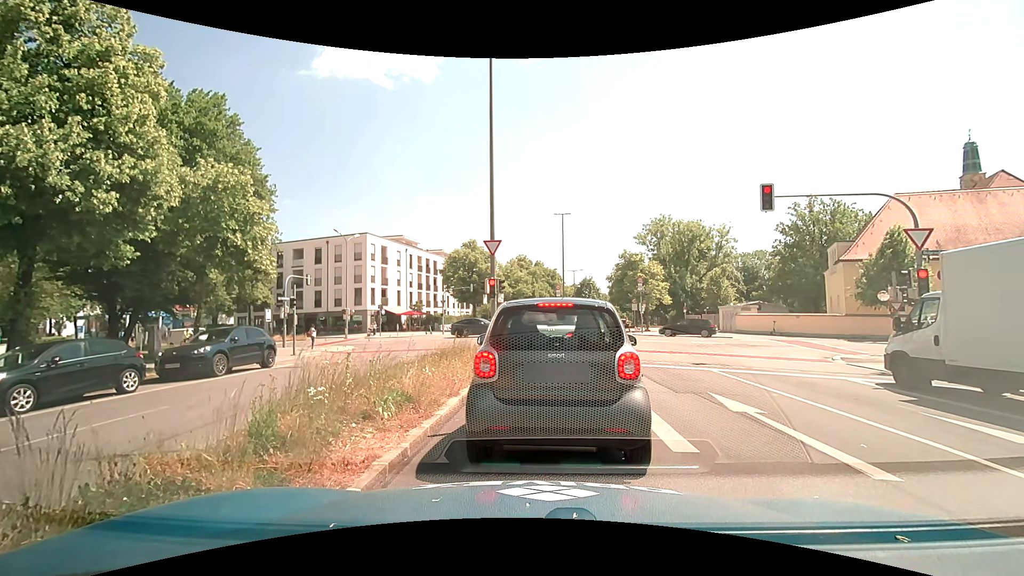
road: secondary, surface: asphalt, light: Day
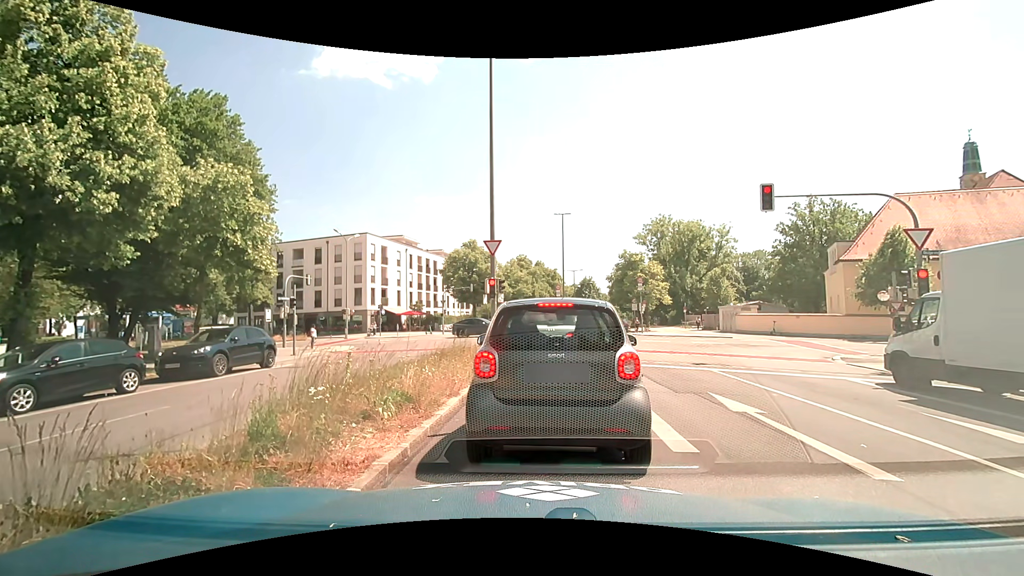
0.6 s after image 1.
(0.0, 0.0) m; 0°
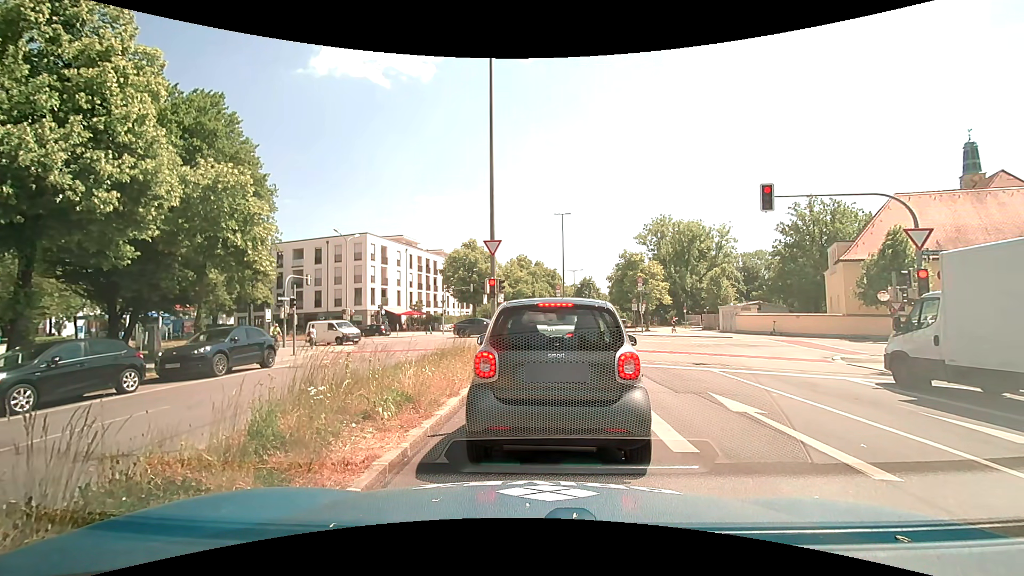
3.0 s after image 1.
(0.0, 0.0) m; 0°
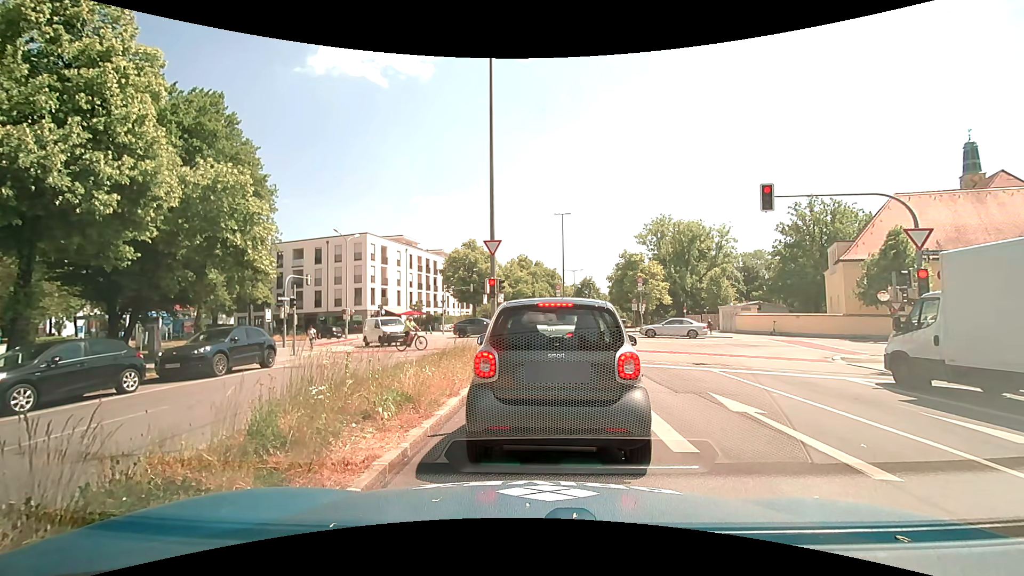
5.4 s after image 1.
(0.0, 0.0) m; 0°
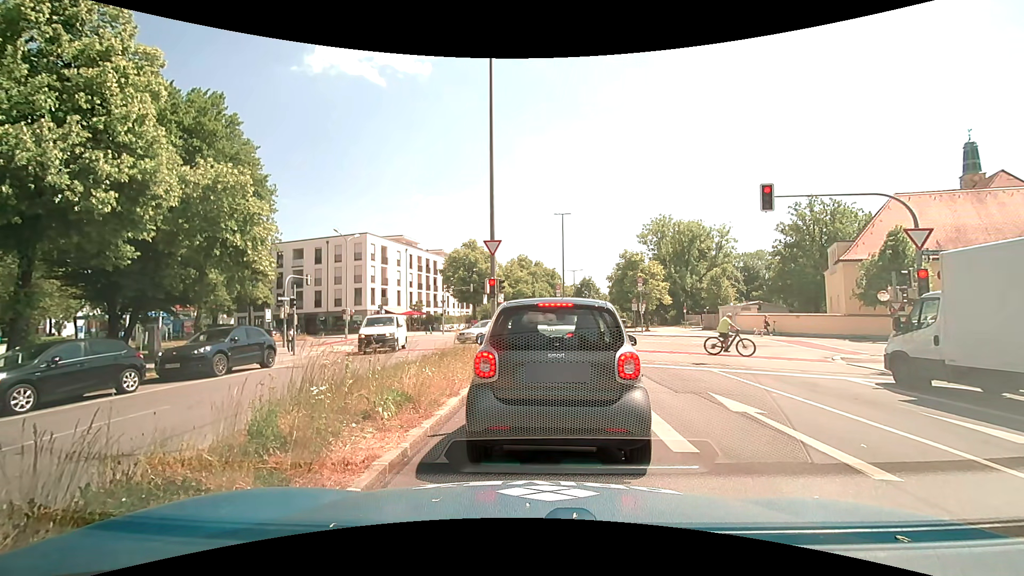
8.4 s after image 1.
(0.0, 0.0) m; 0°
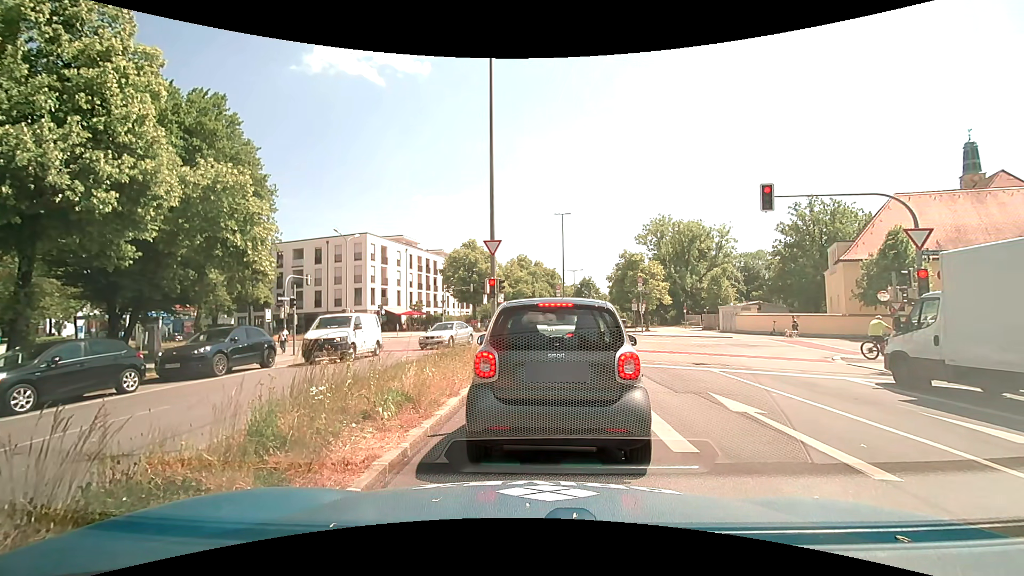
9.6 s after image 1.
(0.0, 0.0) m; 0°
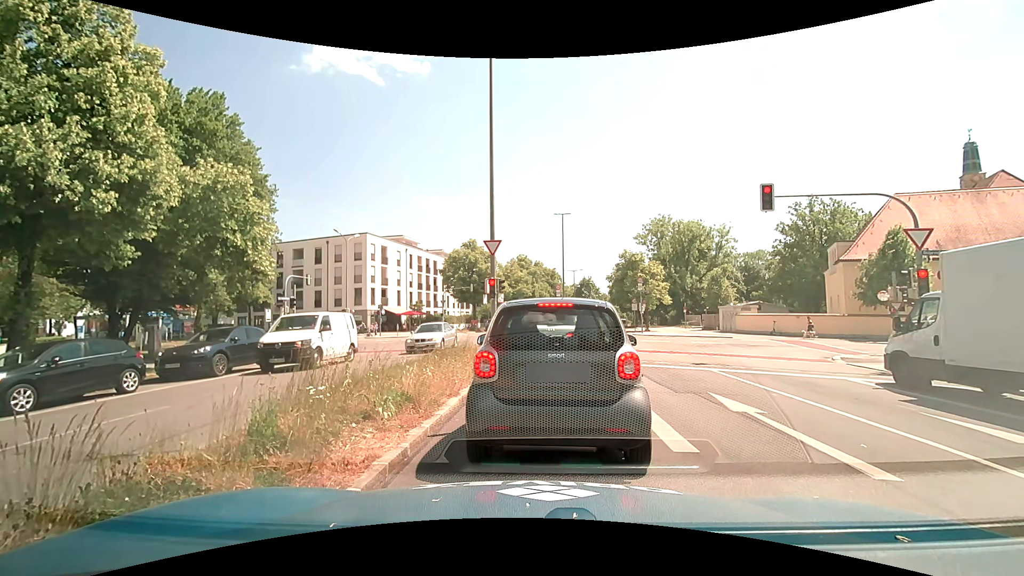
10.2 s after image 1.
(0.0, 0.0) m; 0°
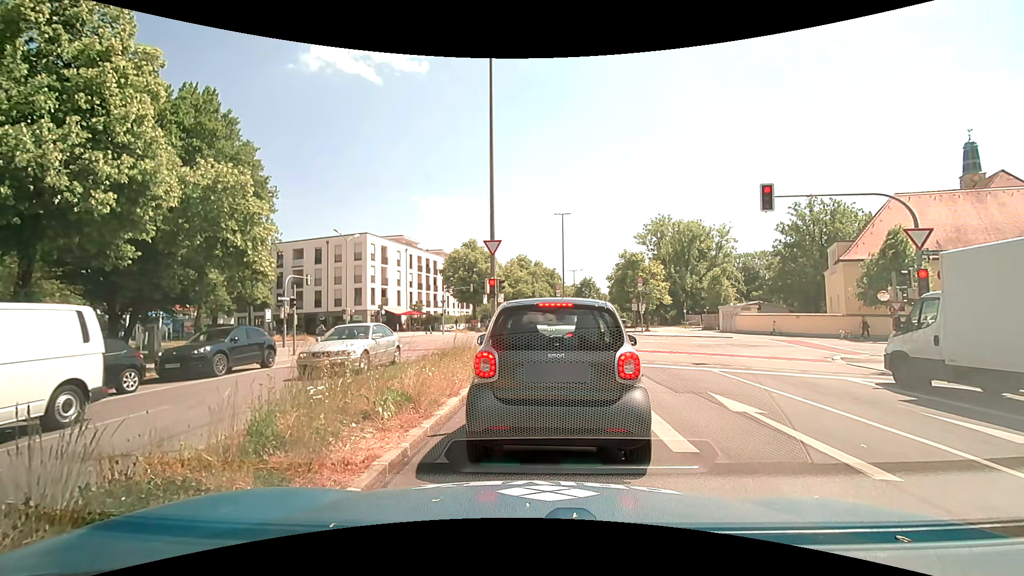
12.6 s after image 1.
(0.0, 0.0) m; 0°
(+1, +10) (+2, +20) (+3, +30) (+2, +40) (-2, +48) (-11, +54) (-20, +58) (-29, +61) (-39, +65) (-48, +68) m
